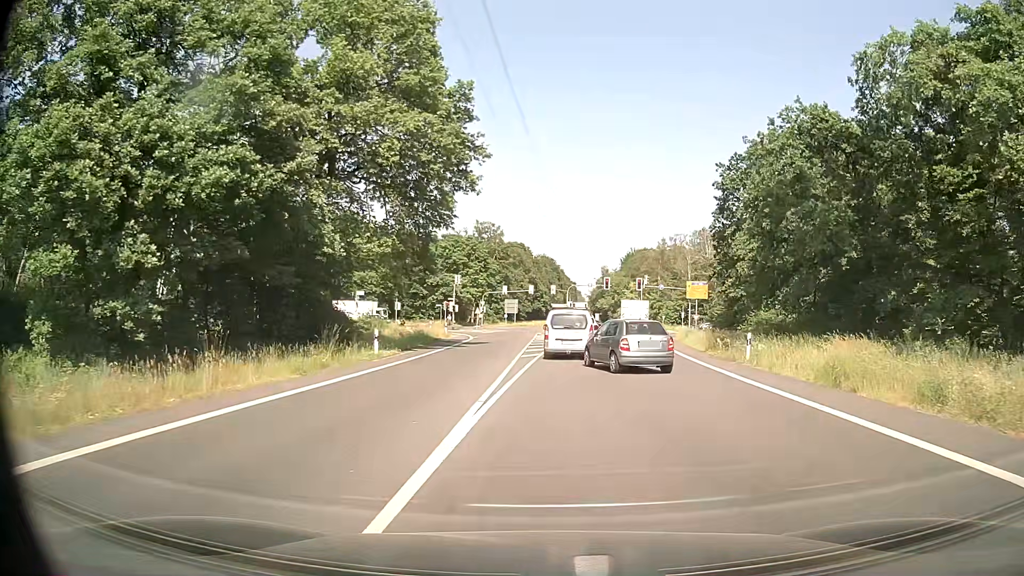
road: secondary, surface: asphalt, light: Day
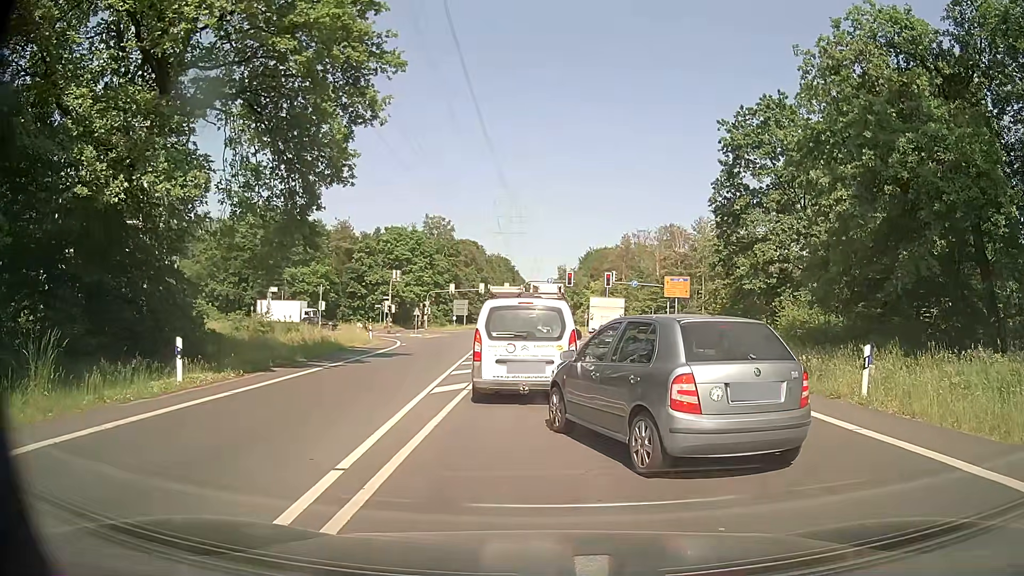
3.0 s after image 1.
(+0.3, +11.6) m; +4°
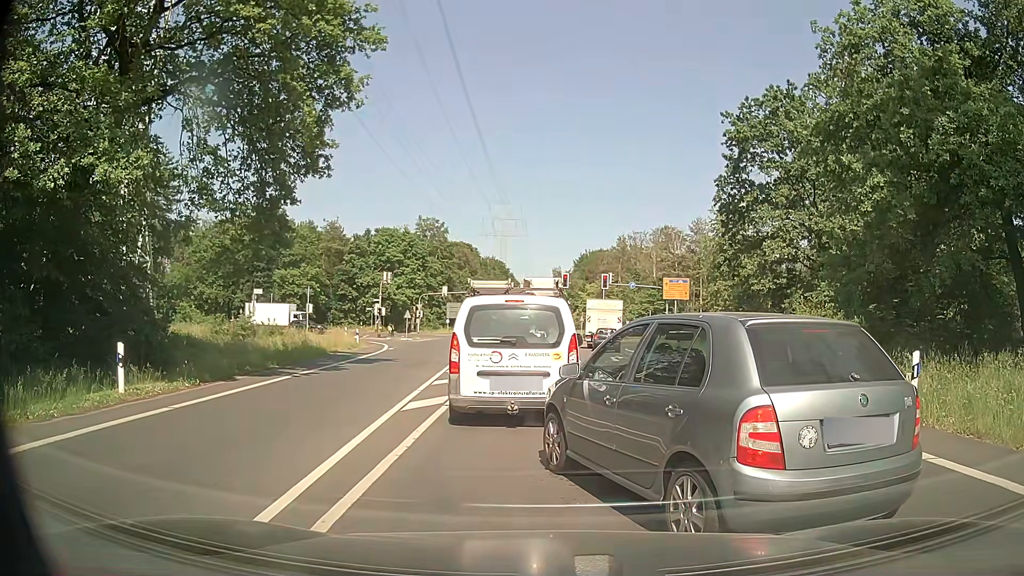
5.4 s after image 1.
(0.0, +2.1) m; +2°
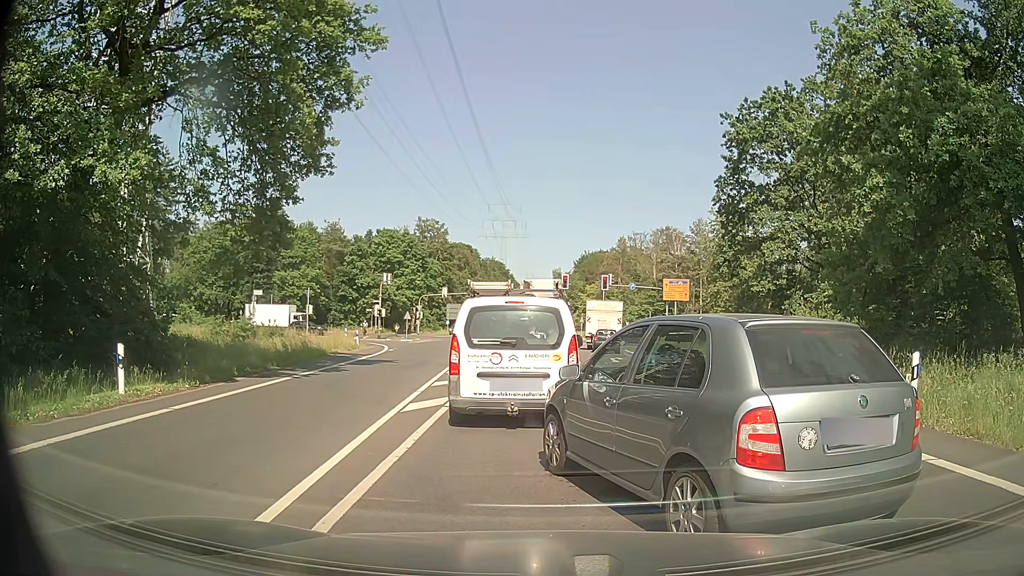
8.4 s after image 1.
(0.0, +0.1) m; 0°
(0, +10) (-1, +20) (-1, +30) (-1, +40) (-1, +50) (-1, +60) (-1, +70) (-2, +80) (-2, +90) (-3, +100) m
